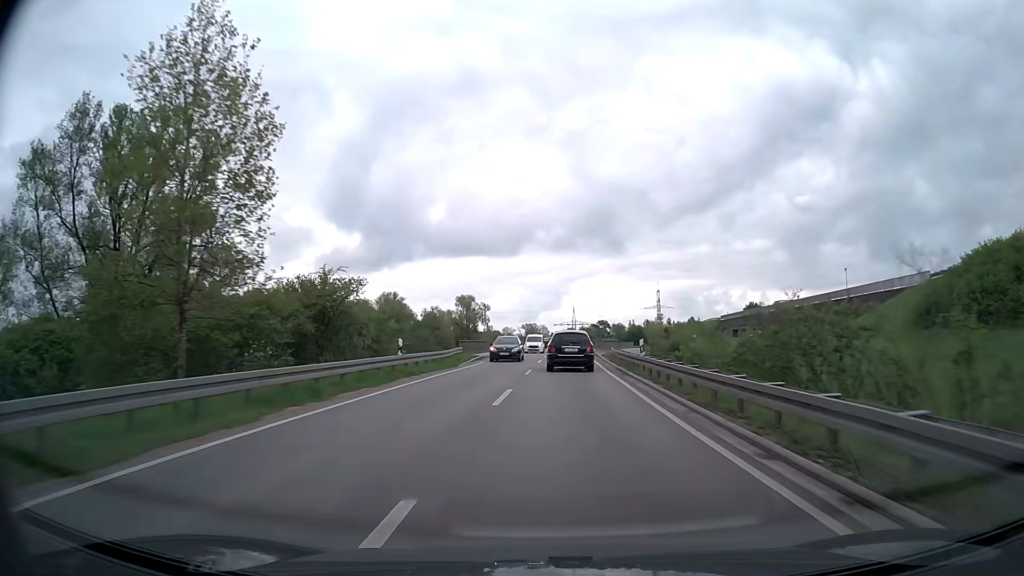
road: primary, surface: asphalt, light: Day
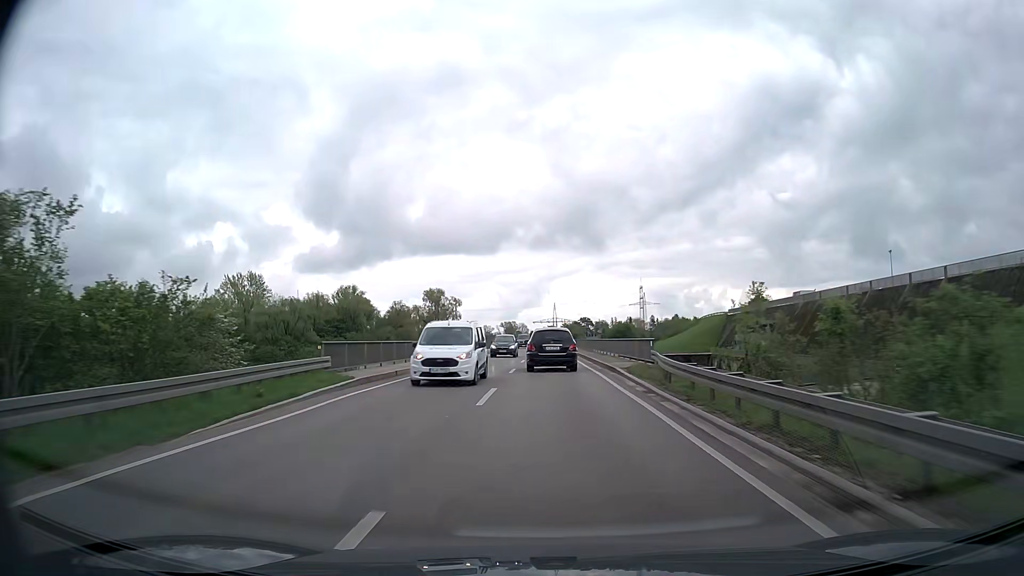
(+0.5, +24.4) m; +2°
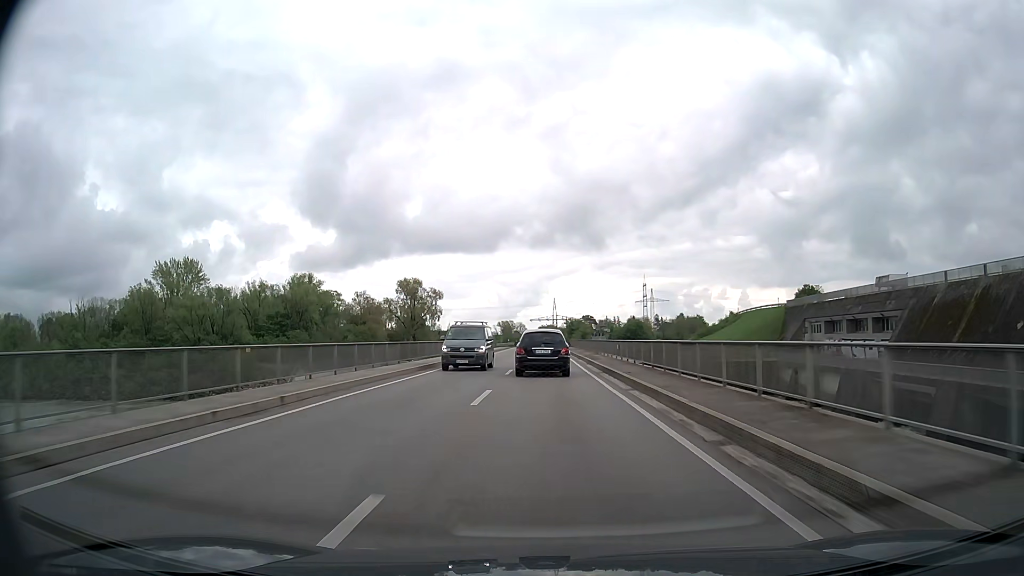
(+0.1, +35.7) m; 0°
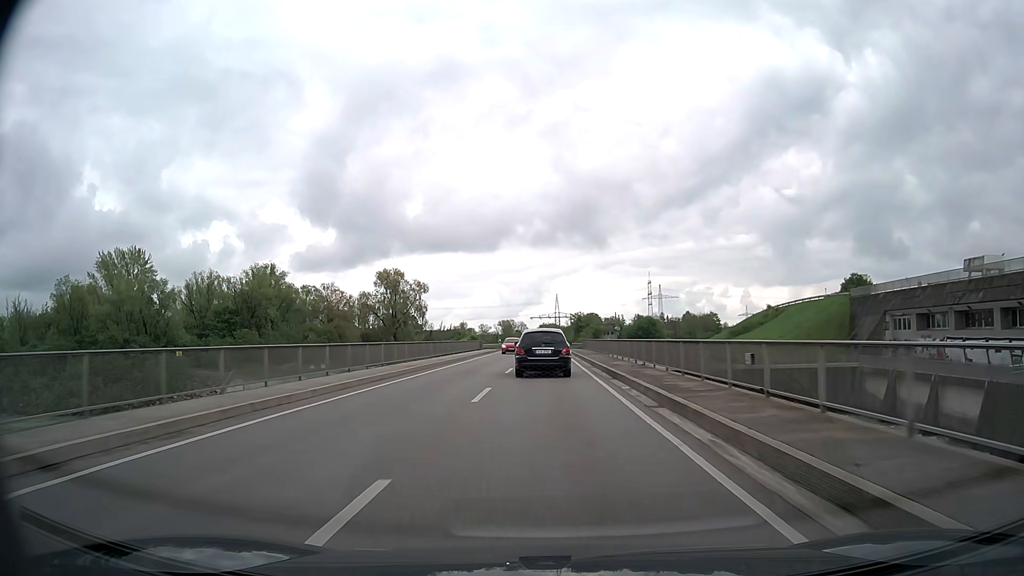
(0.0, +23.2) m; 0°
(0, +10) (0, +20) (0, +30) (0, +40) (0, +50) (0, +60) (0, +70) (0, +80) (0, +90) (0, +100) m
